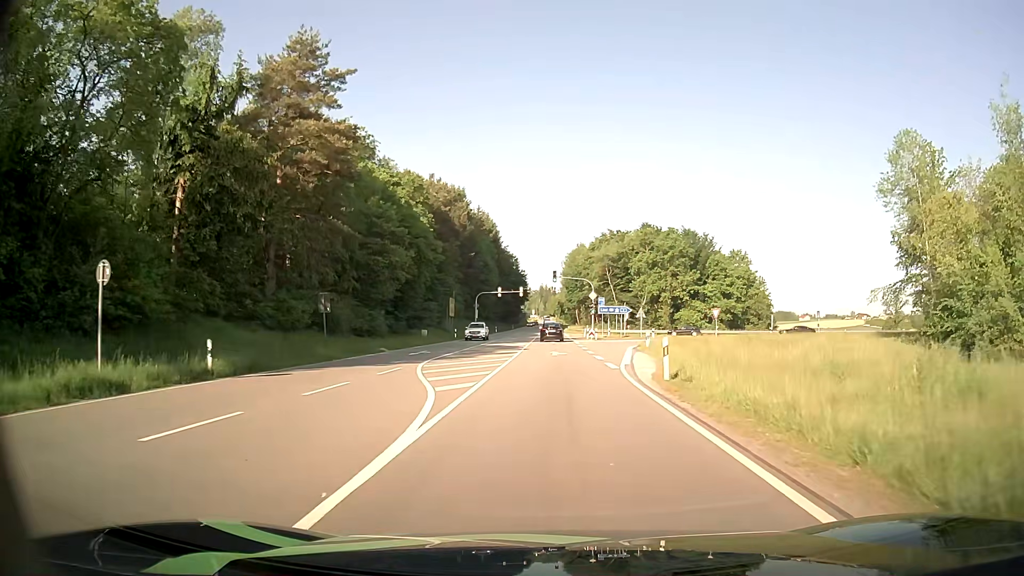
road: primary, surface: asphalt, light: Day
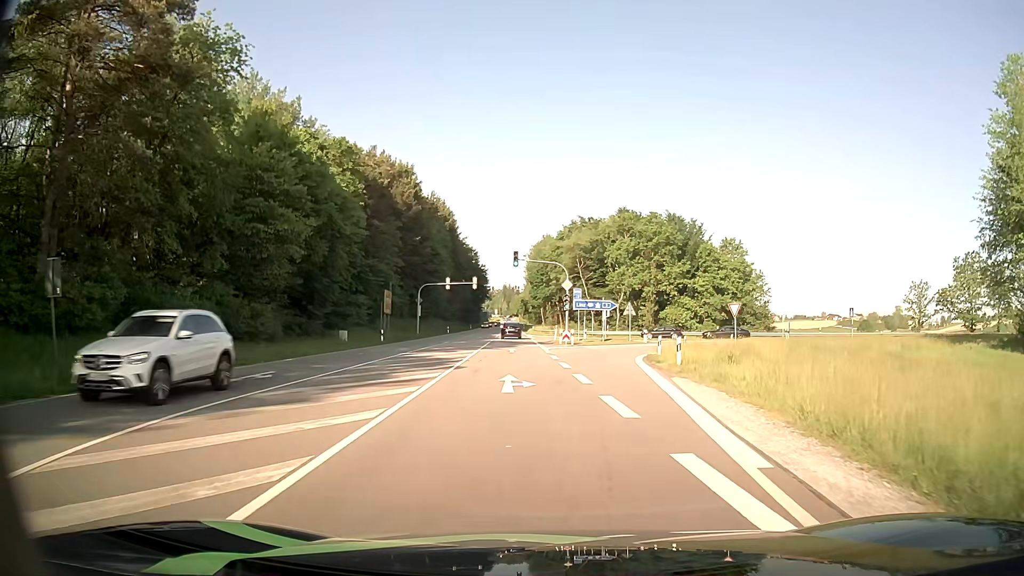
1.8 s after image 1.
(+0.3, +17.6) m; +3°
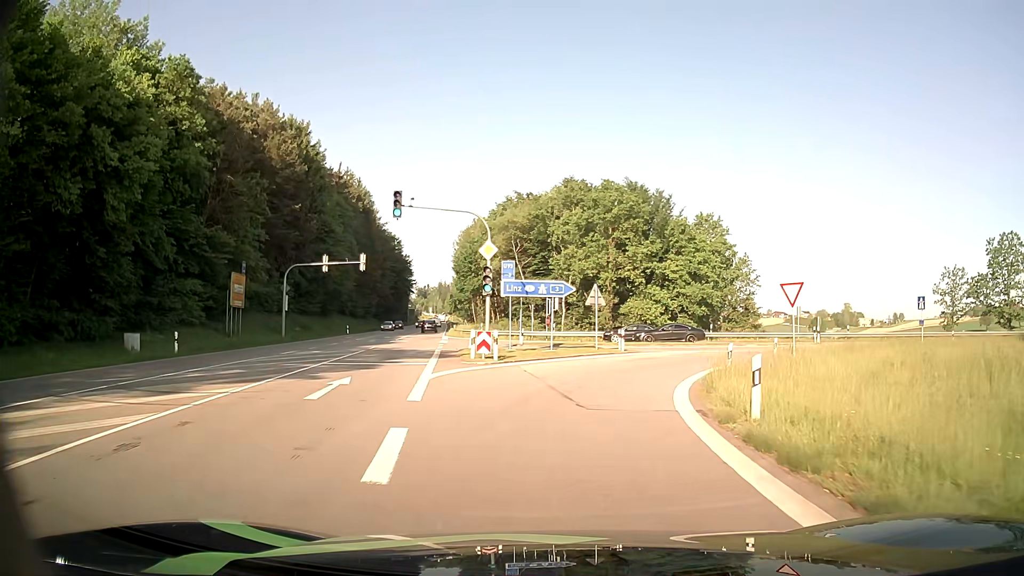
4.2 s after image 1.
(+1.2, +22.2) m; +6°
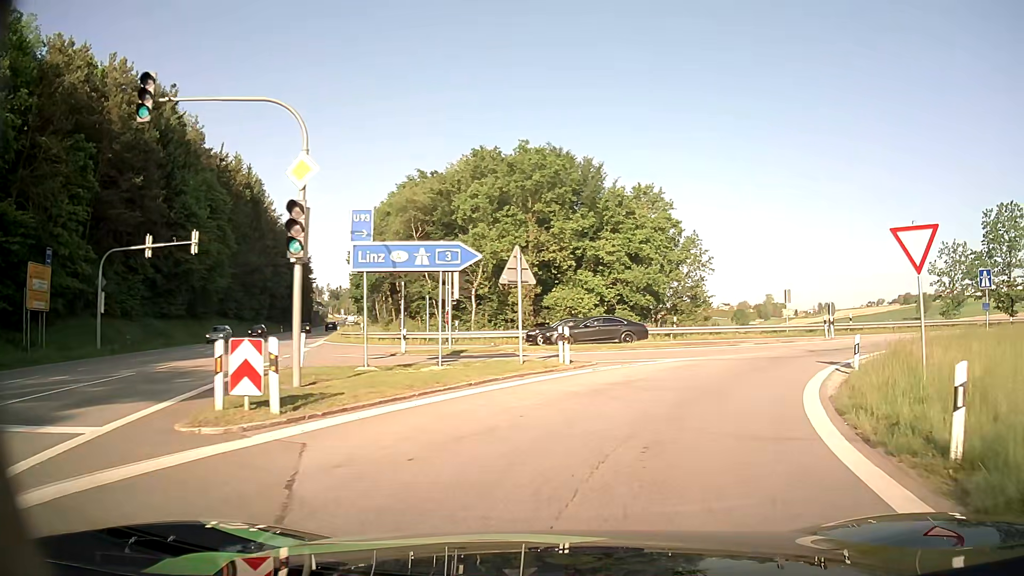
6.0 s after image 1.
(+0.5, +14.5) m; +6°
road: motorway_link
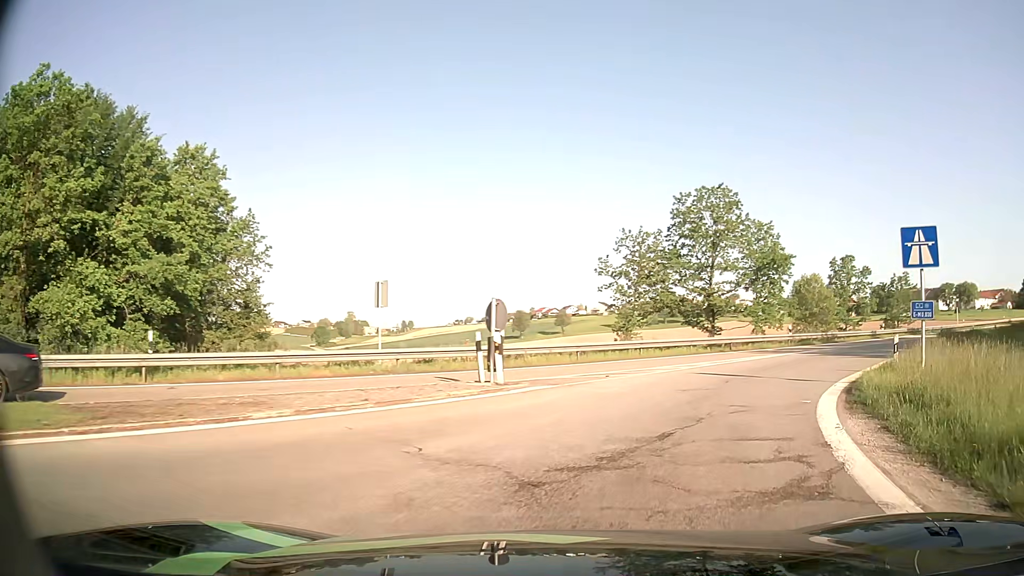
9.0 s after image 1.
(+5.8, +19.4) m; +35°
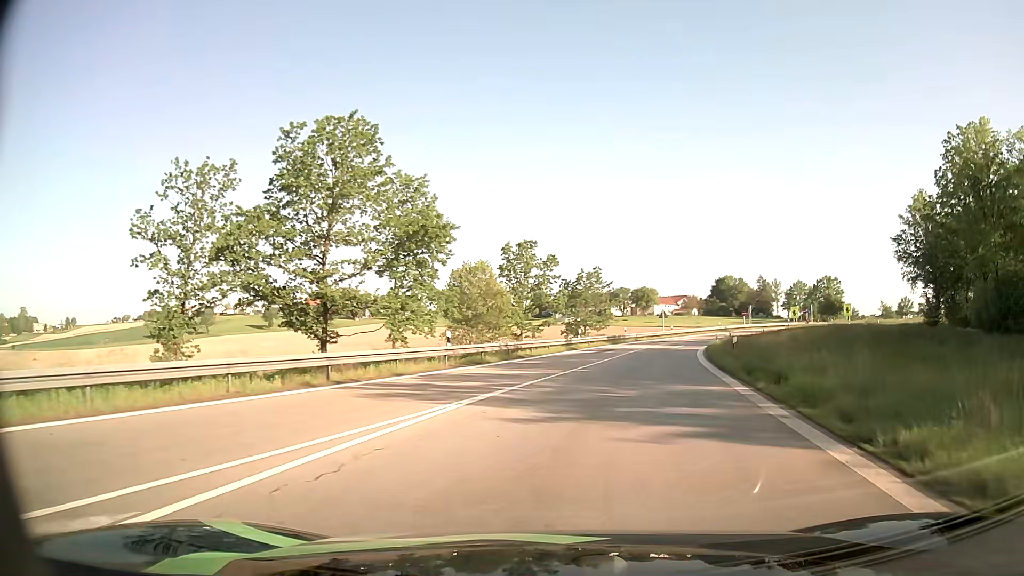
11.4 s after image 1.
(+5.5, +17.7) m; +30°
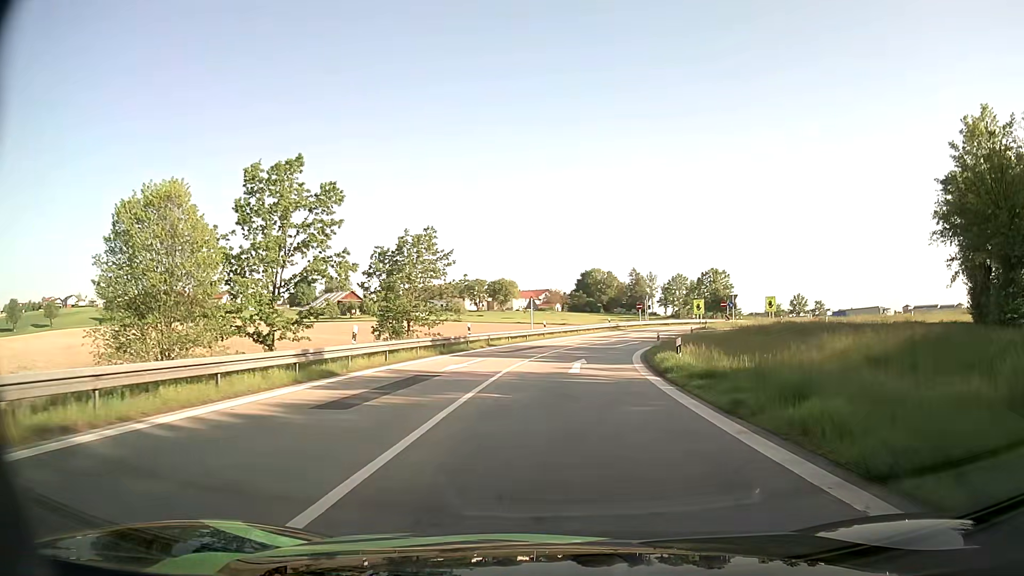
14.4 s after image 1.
(+3.7, +27.4) m; +13°
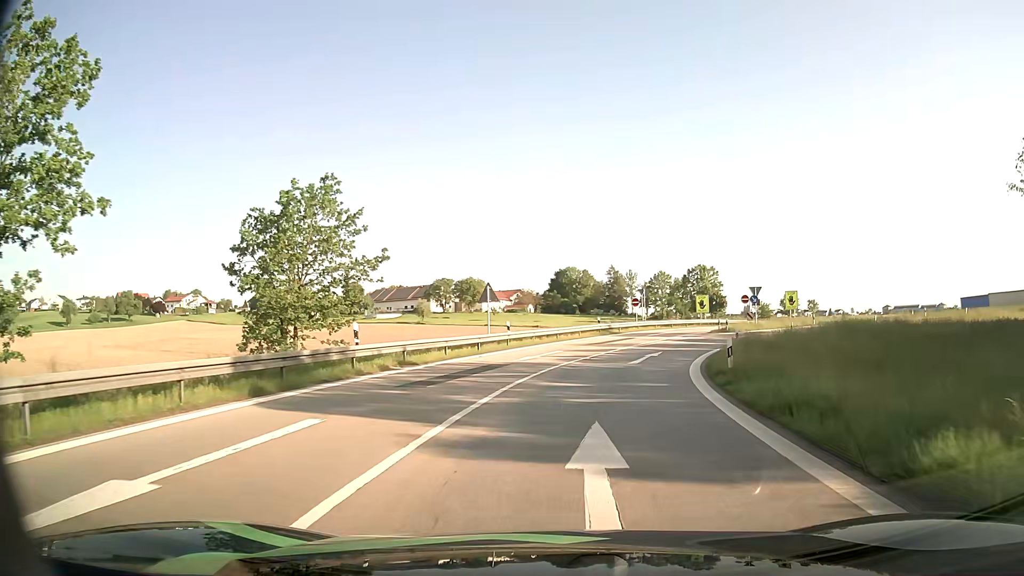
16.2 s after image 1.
(+0.3, +17.7) m; +2°
(0, +10) (+2, +20) (+5, +29) (+9, +39) (+14, +47) (+22, +54) (+30, +58) (+40, +61) (+50, +61) (+60, +59) m
